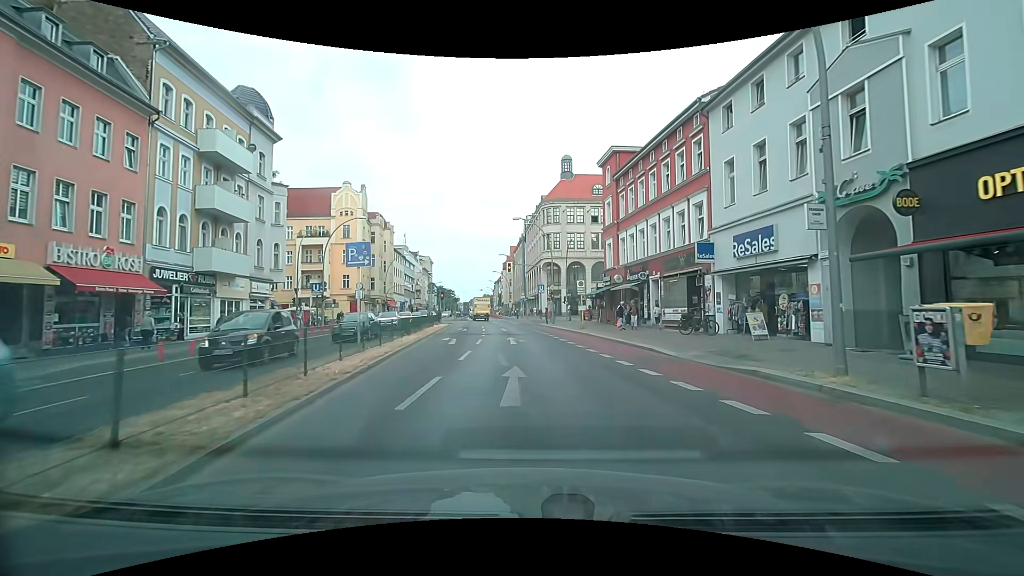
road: primary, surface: asphalt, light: Day
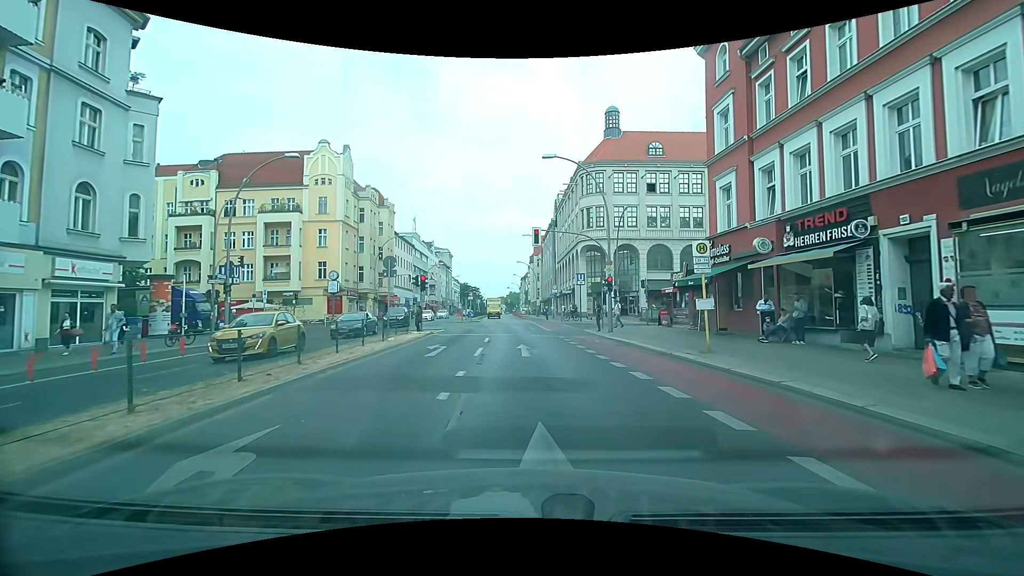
(-0.5, +18.5) m; -3°
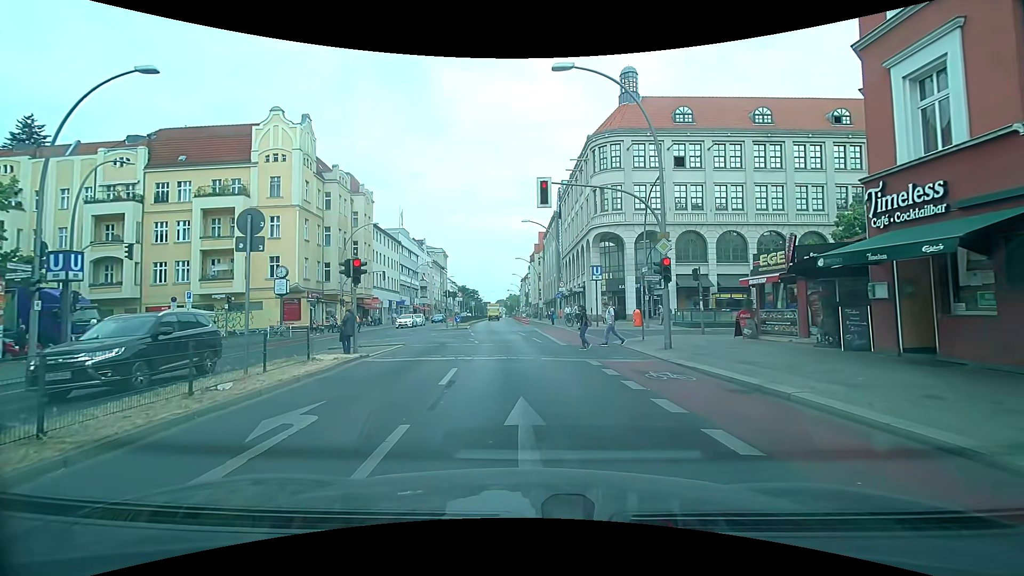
(-0.1, +10.6) m; 0°
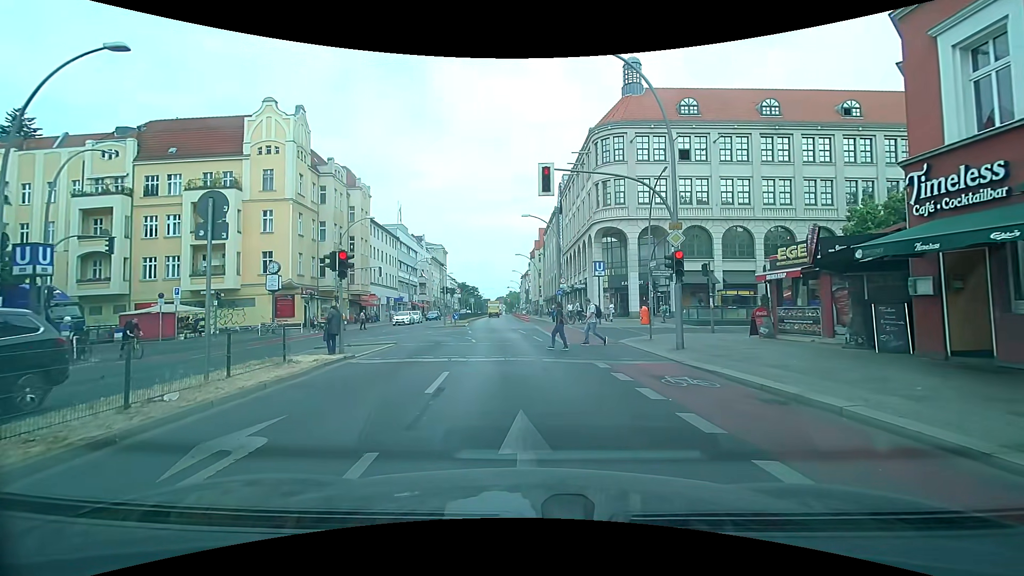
(0.0, +1.2) m; -1°
